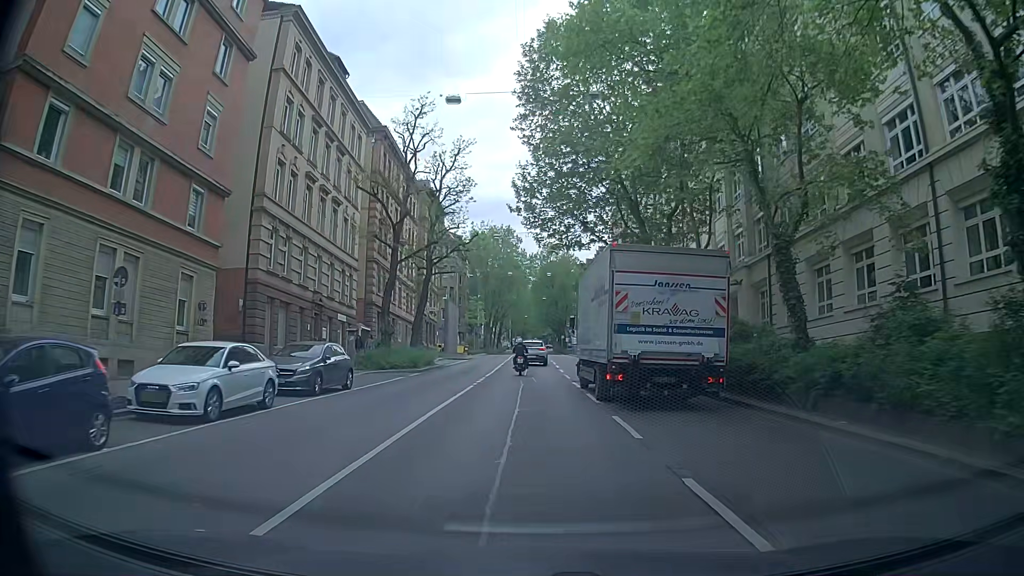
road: secondary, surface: asphalt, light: Day
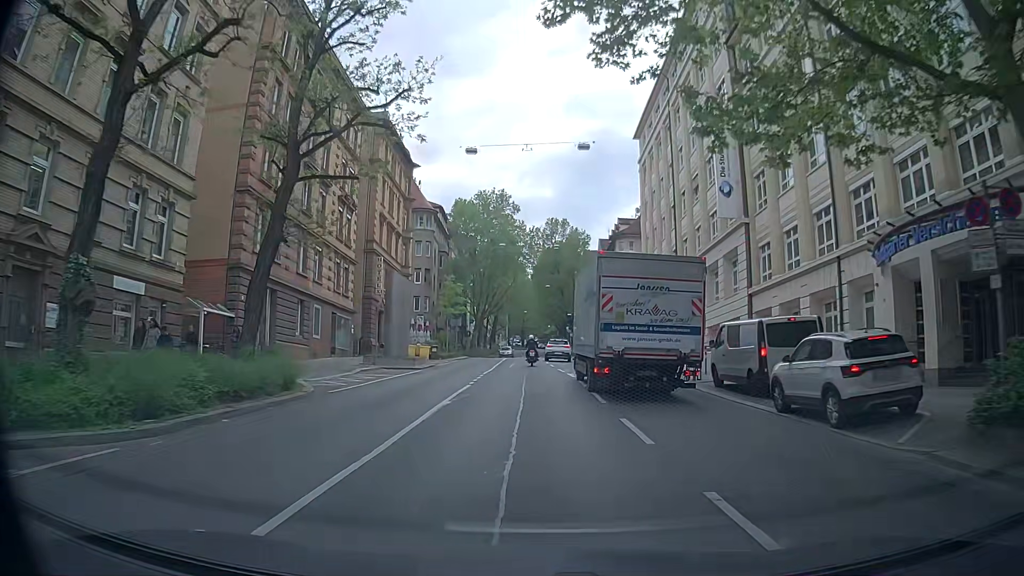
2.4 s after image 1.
(-0.6, +25.3) m; -1°
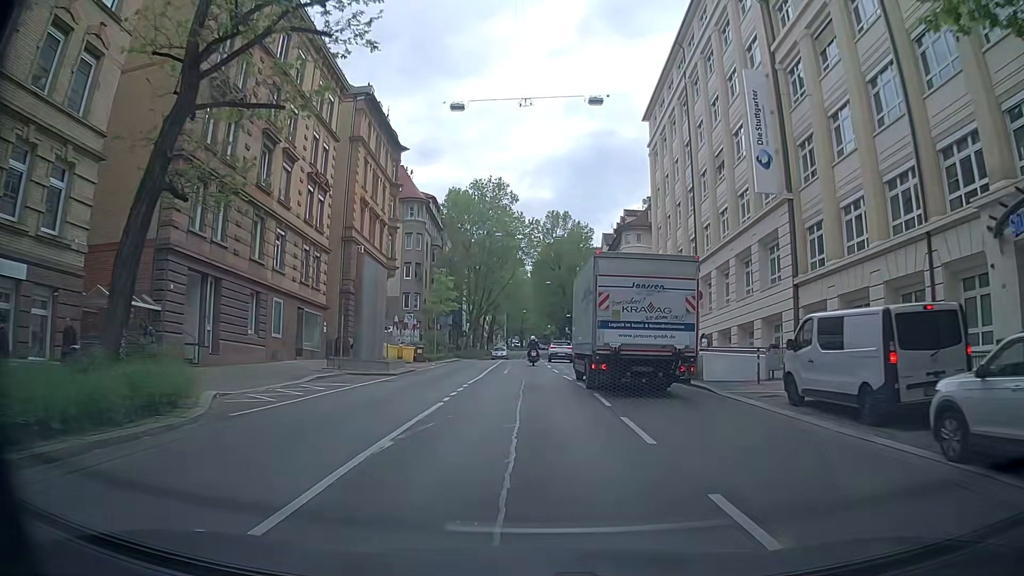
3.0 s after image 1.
(0.0, +6.3) m; 0°
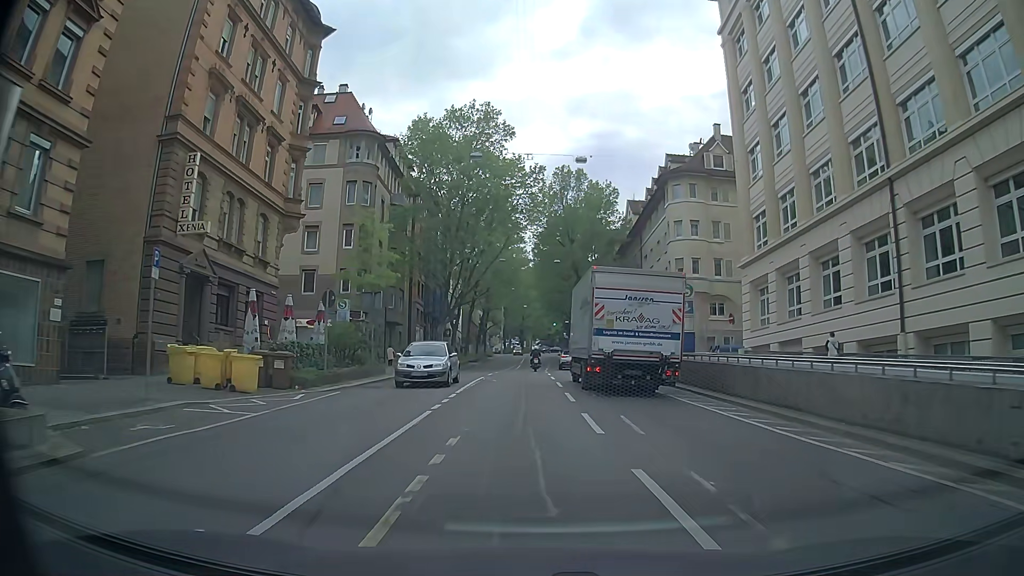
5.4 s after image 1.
(+0.1, +25.5) m; 0°
